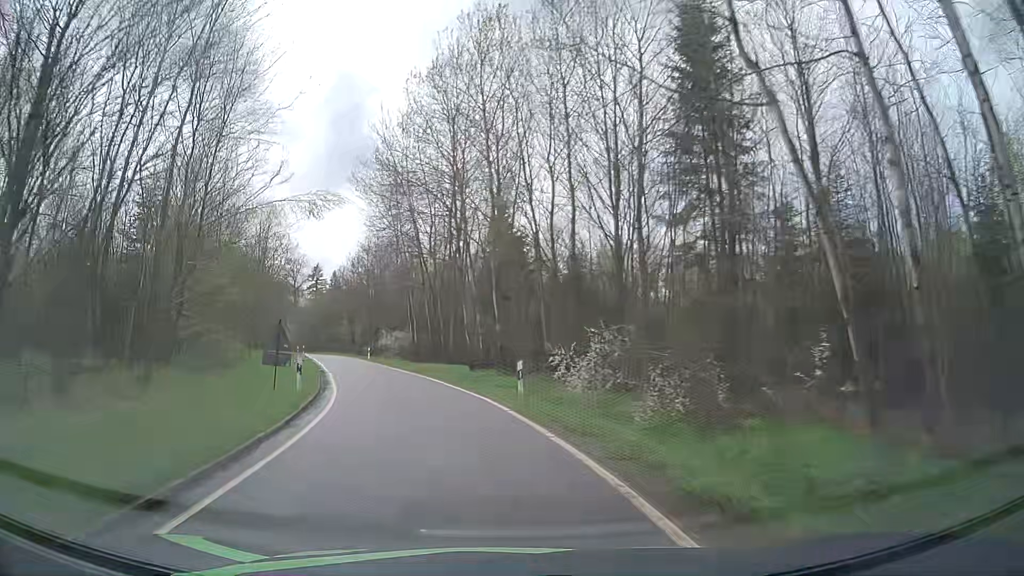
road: tertiary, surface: asphalt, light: Day
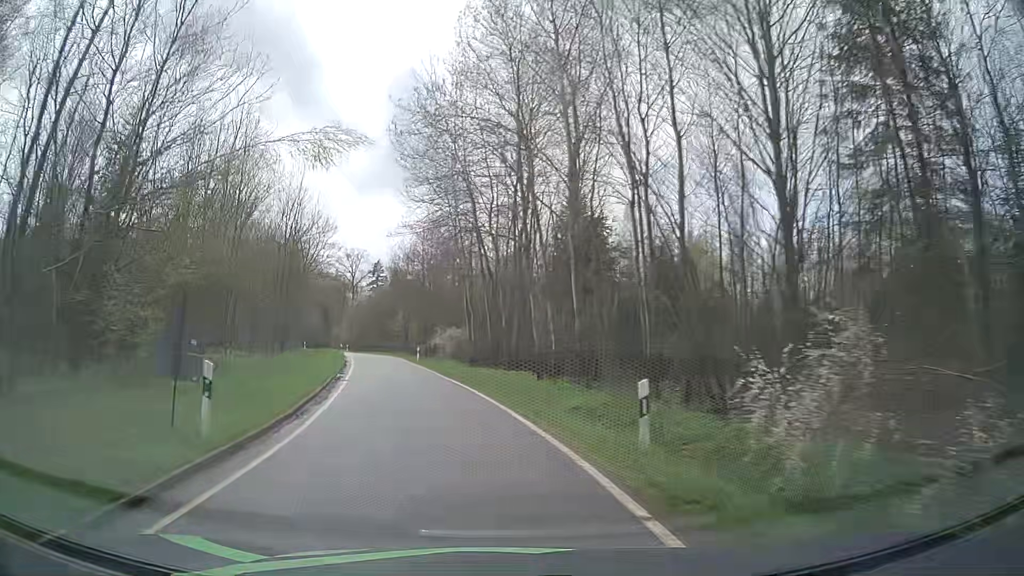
(-0.4, +8.4) m; -6°
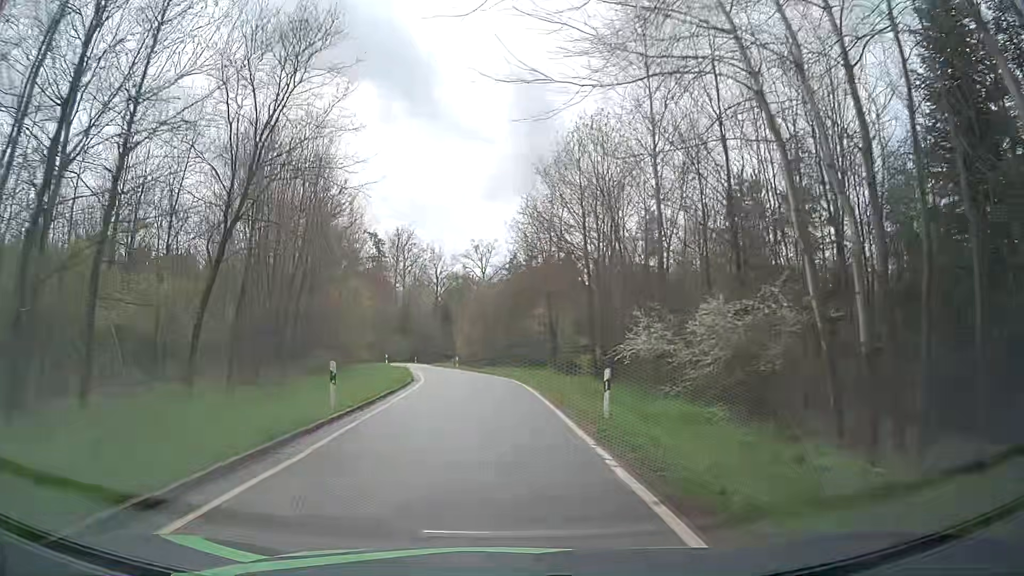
(-5.0, +33.9) m; -13°
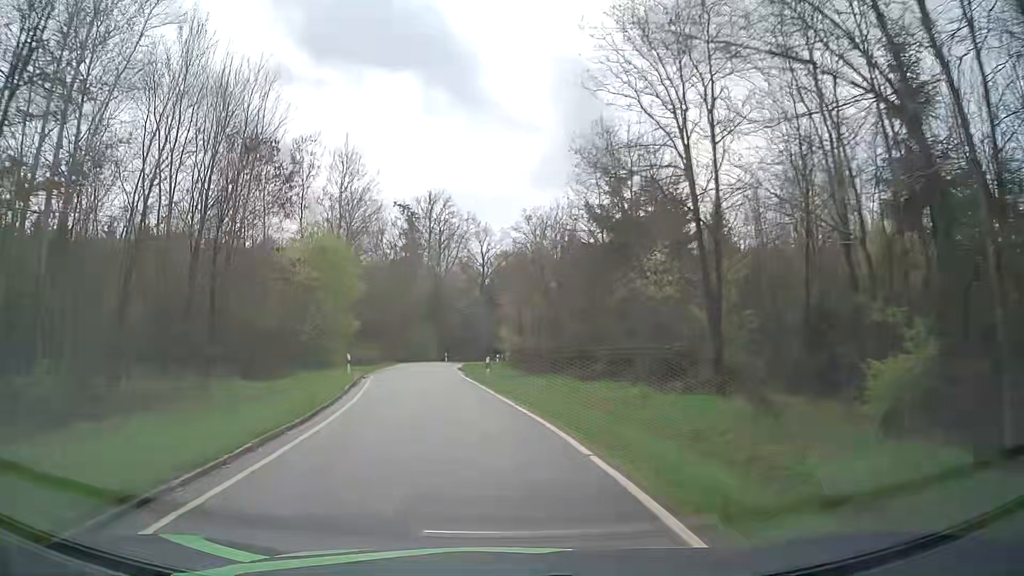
(-0.5, +27.0) m; -4°
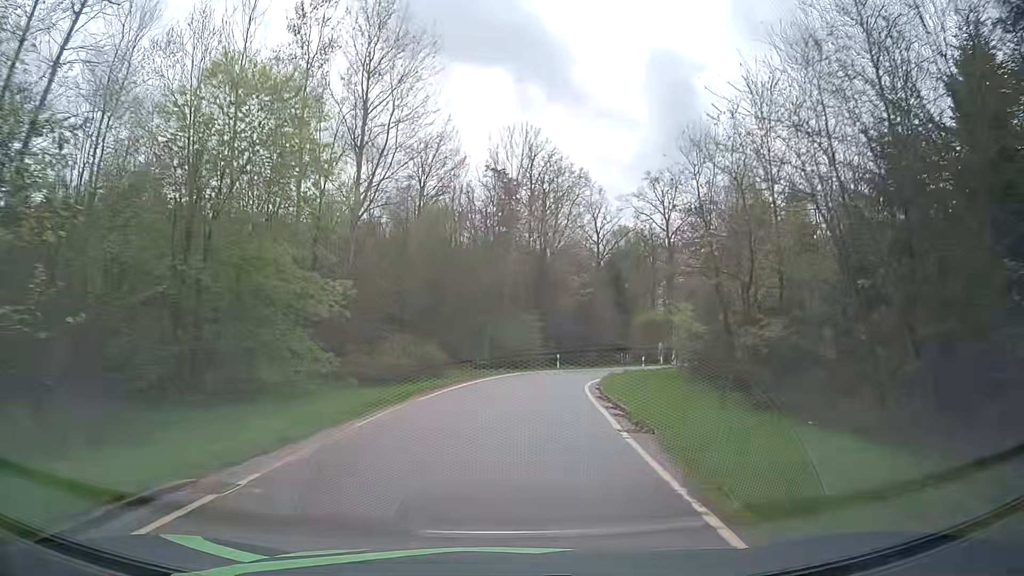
(-2.7, +27.3) m; -10°
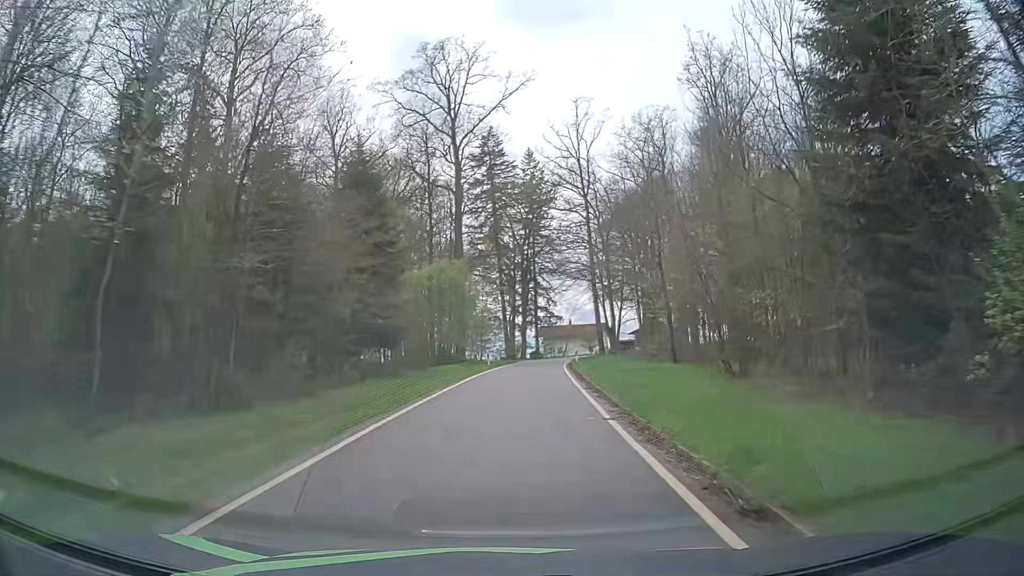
(+6.5, +43.7) m; +21°
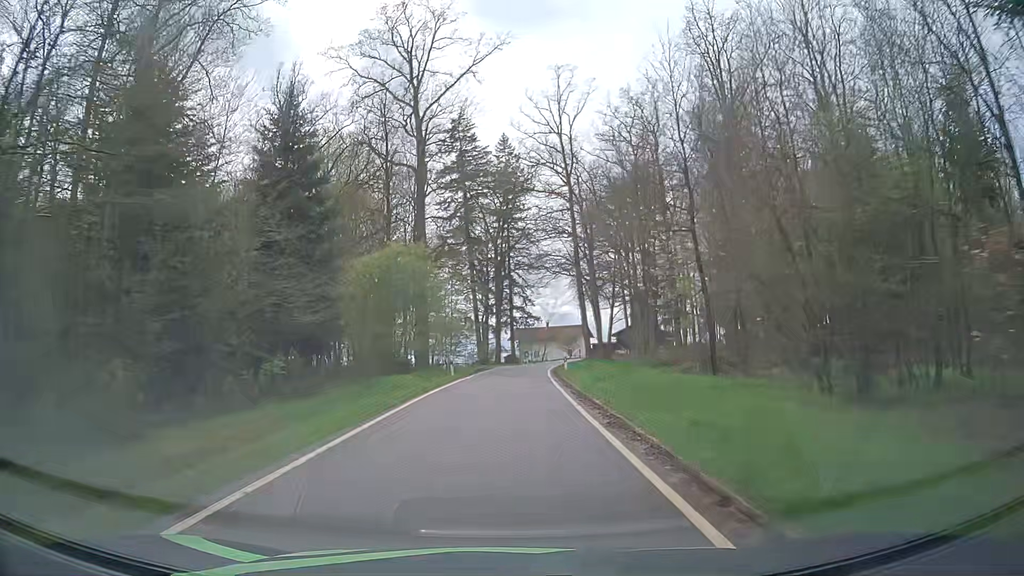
(+0.2, +8.9) m; +1°
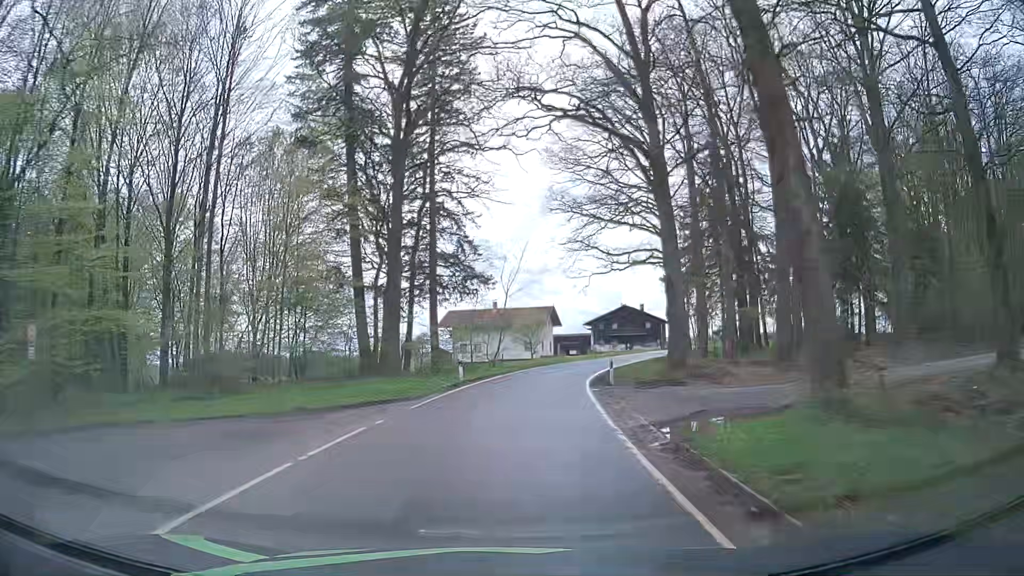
(+1.8, +45.7) m; +5°
(0, +10) (+1, +20) (+3, +30) (+5, +40) (+8, +49) (+11, +58) (+15, +68) (+19, +77) (+22, +86) (+26, +96) m
